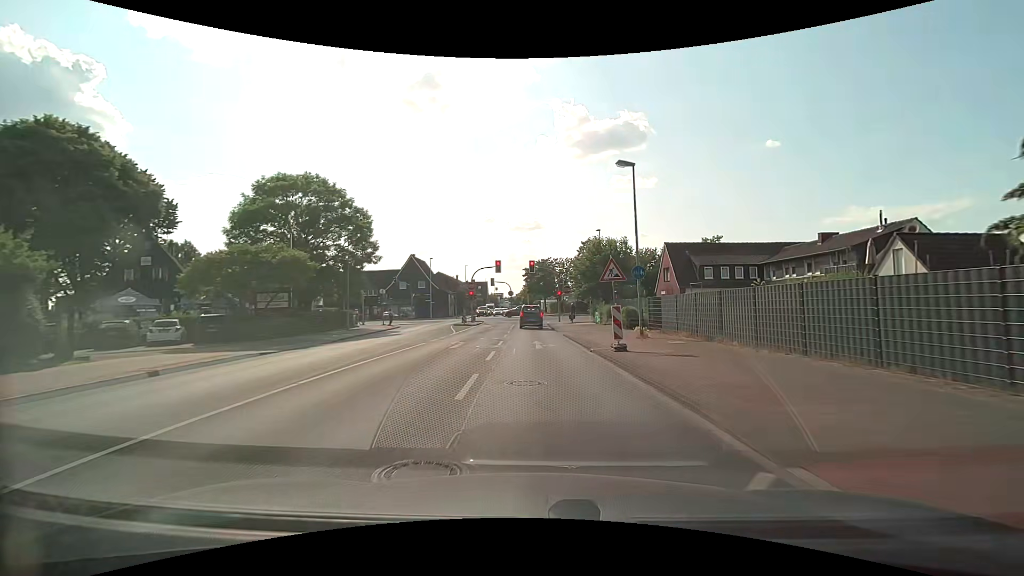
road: tertiary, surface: asphalt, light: Day
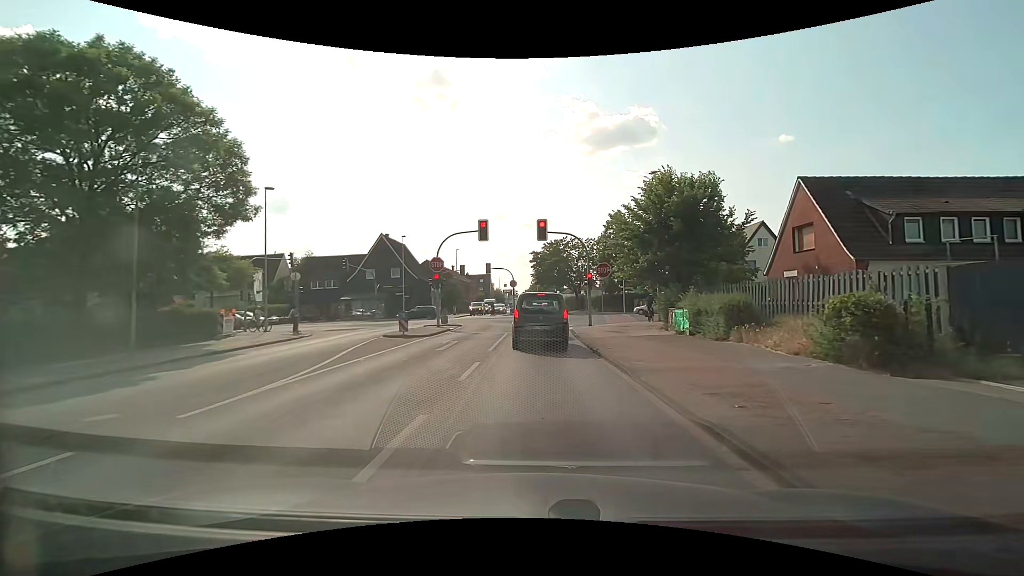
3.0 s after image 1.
(-0.1, +22.4) m; -1°
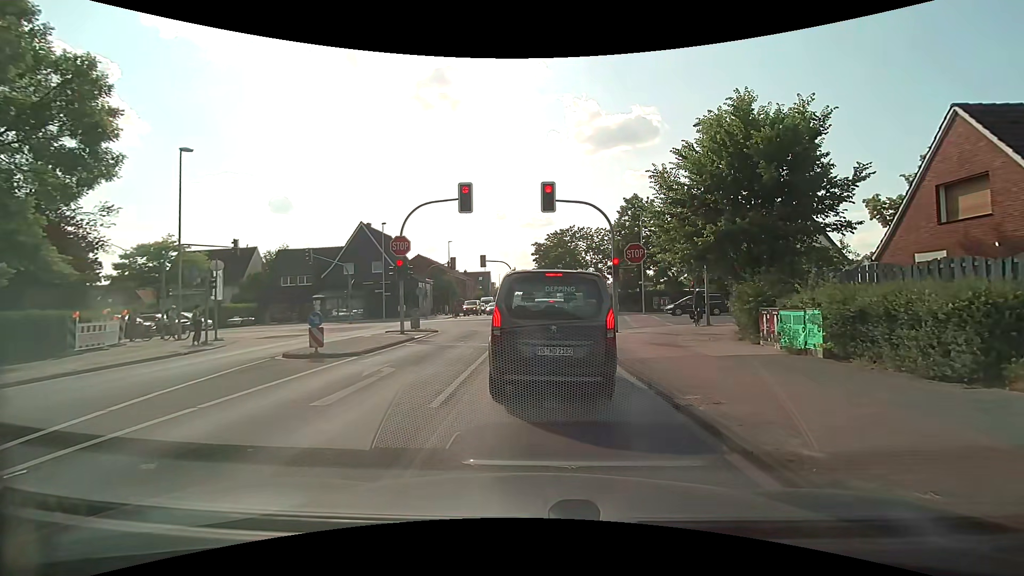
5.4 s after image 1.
(0.0, +8.5) m; +2°
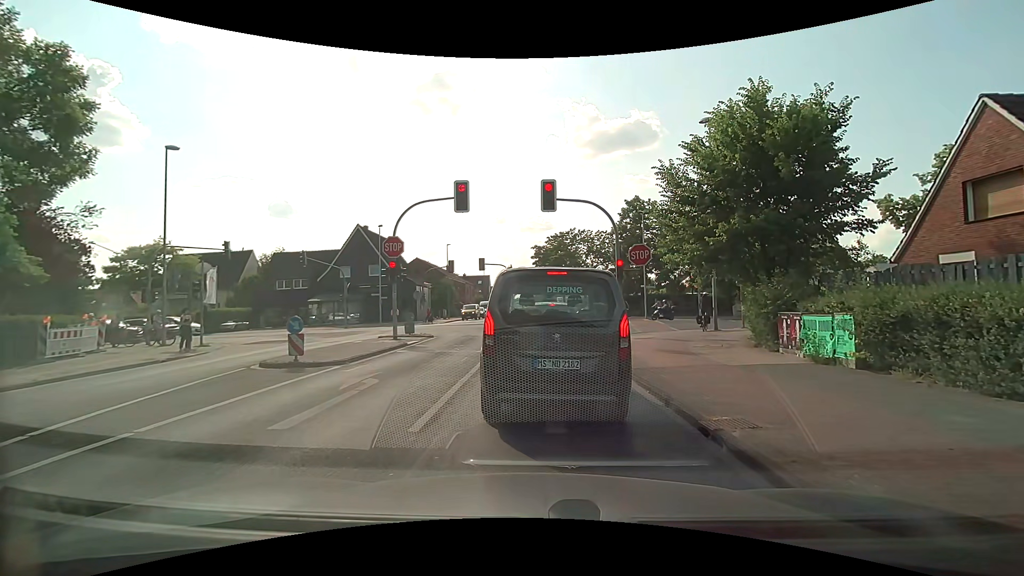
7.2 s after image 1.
(0.0, +1.0) m; 0°
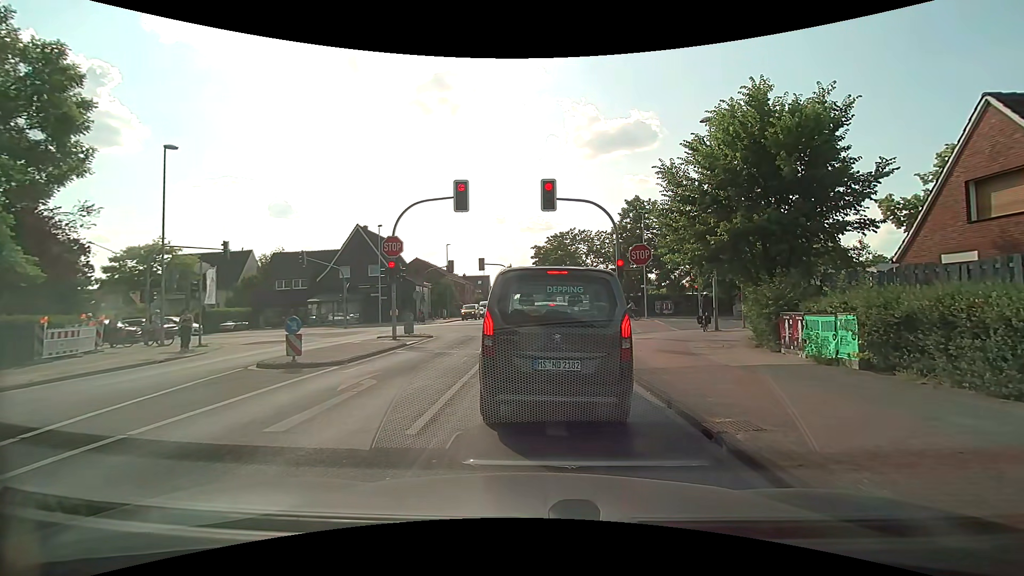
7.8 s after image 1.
(0.0, +0.1) m; 0°
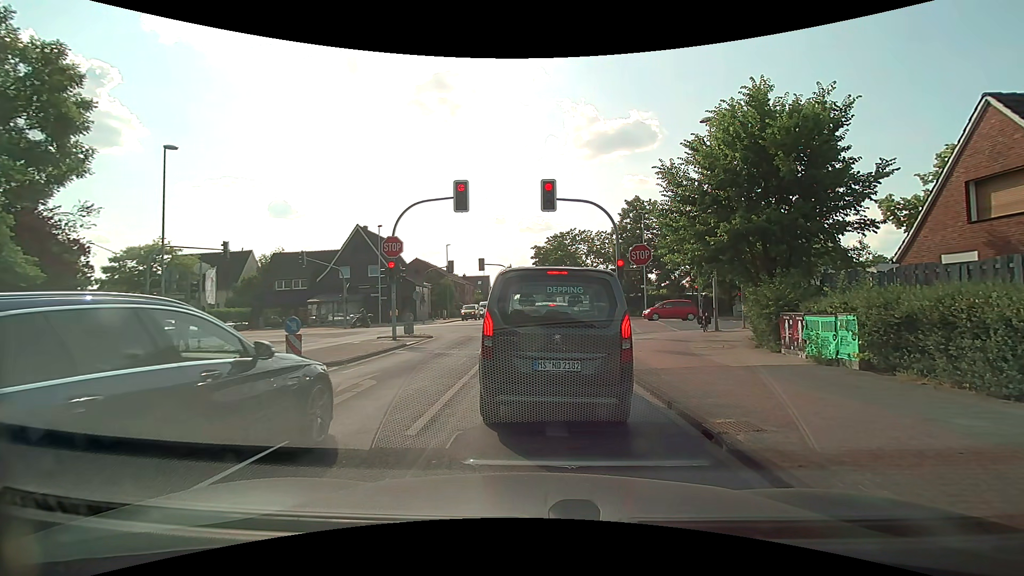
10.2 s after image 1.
(0.0, +0.1) m; 0°
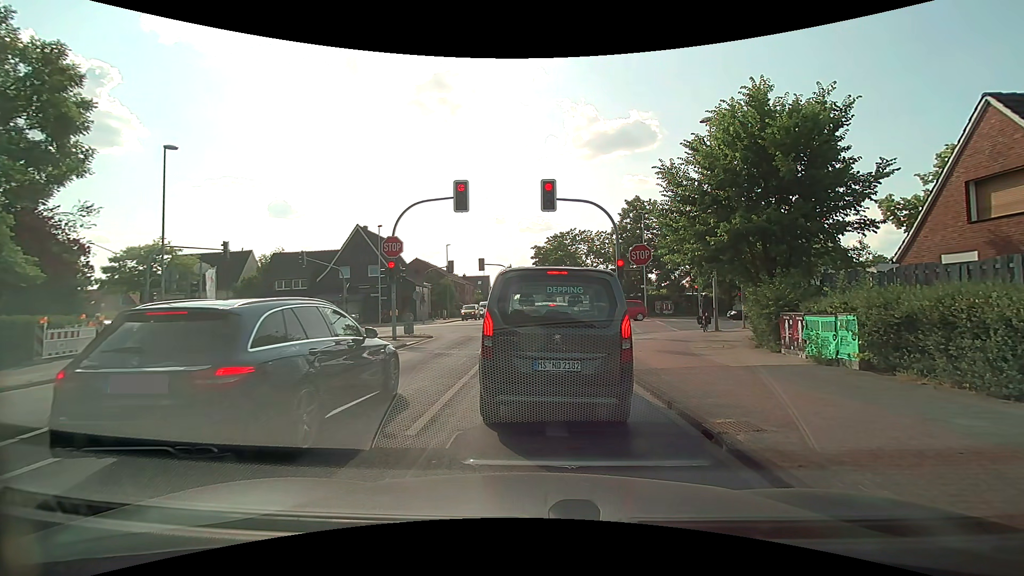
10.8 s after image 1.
(0.0, 0.0) m; 0°
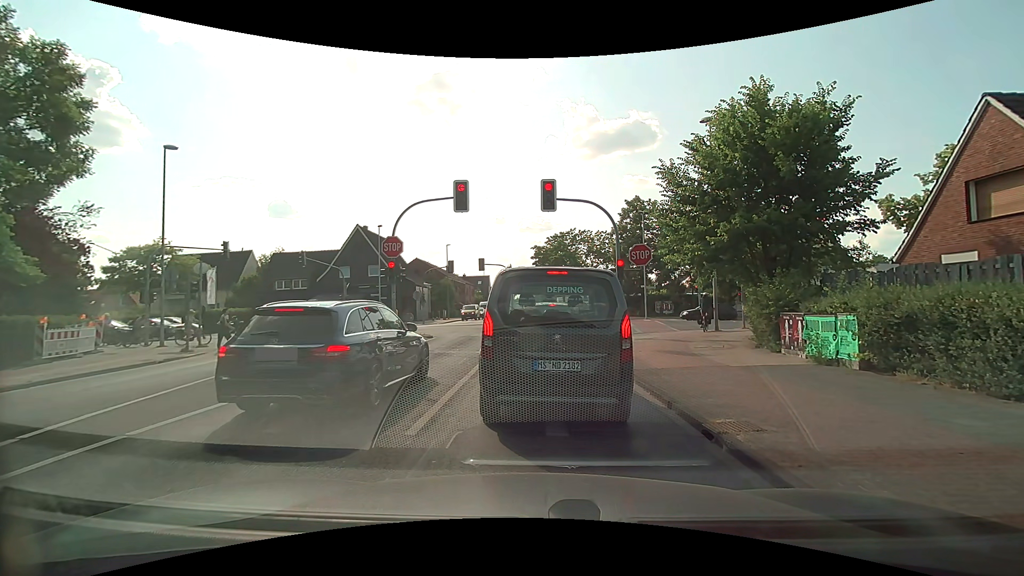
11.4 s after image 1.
(0.0, 0.0) m; 0°
(0, +10) (0, +20) (0, +30) (-1, +40) (-1, +50) (-1, +60) (-2, +70) (-3, +80) (-4, +90) (-5, +100) m
